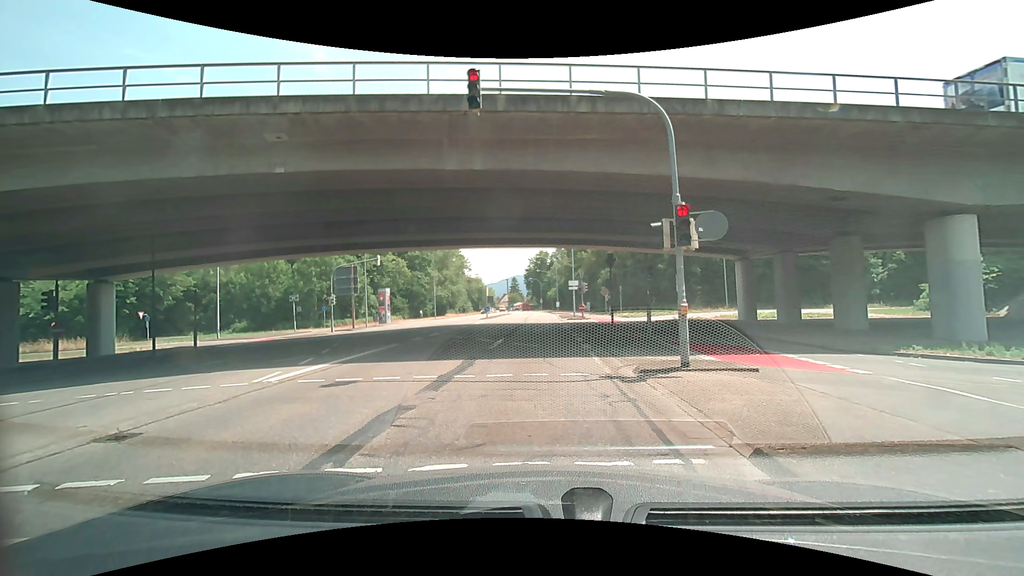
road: secondary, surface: asphalt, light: Day
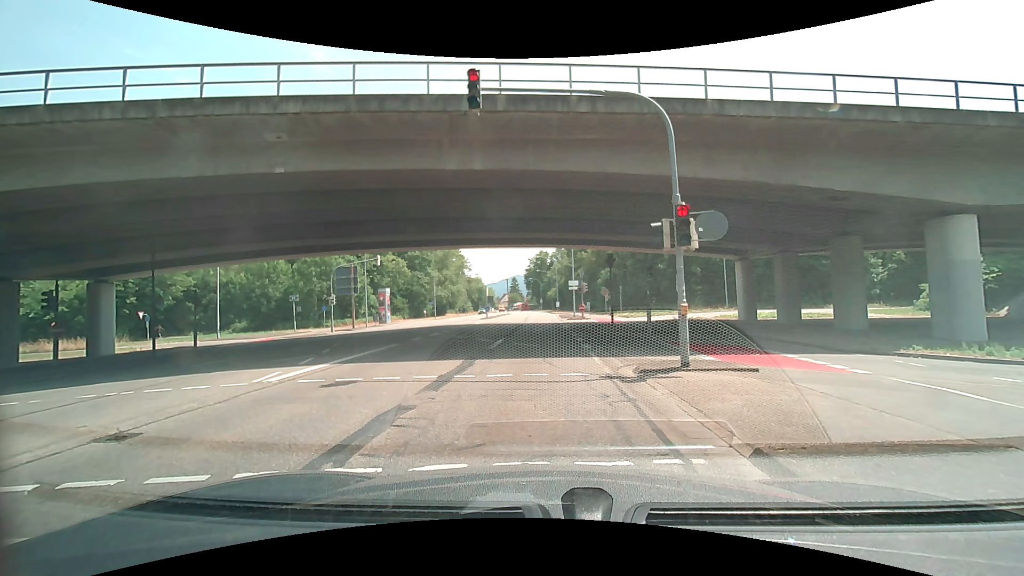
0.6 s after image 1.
(0.0, 0.0) m; 0°
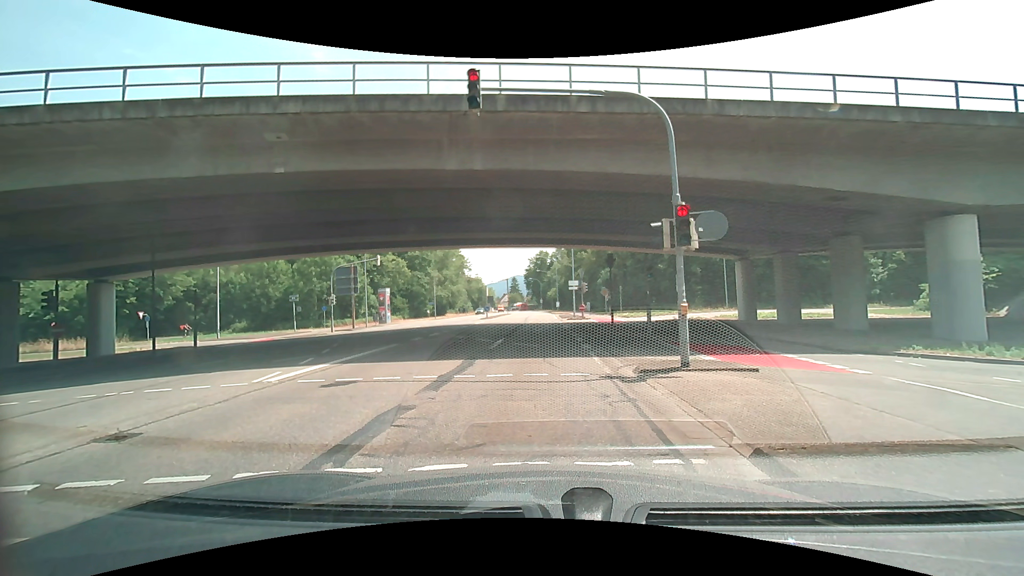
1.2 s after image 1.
(0.0, 0.0) m; 0°
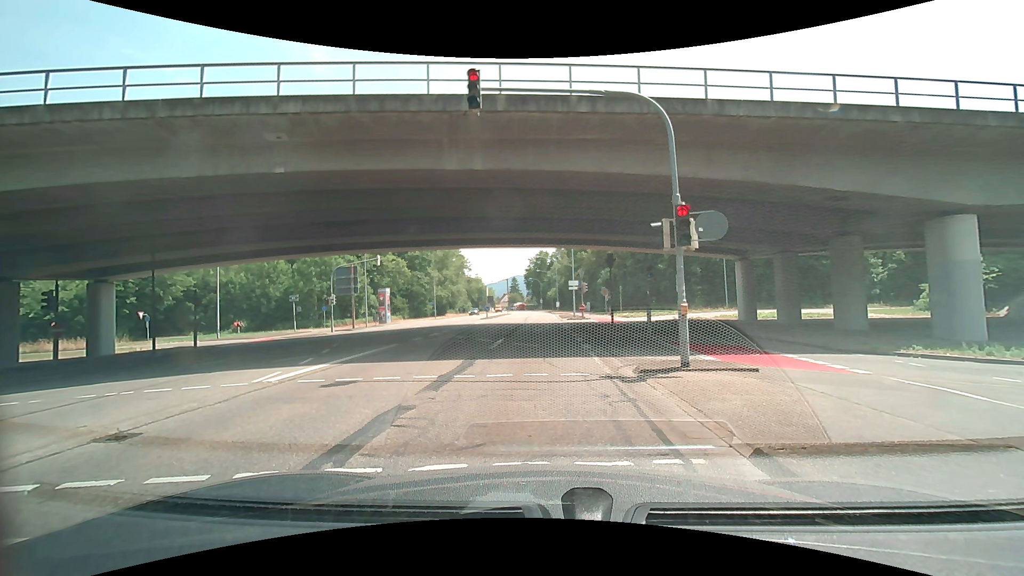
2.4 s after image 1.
(0.0, 0.0) m; 0°
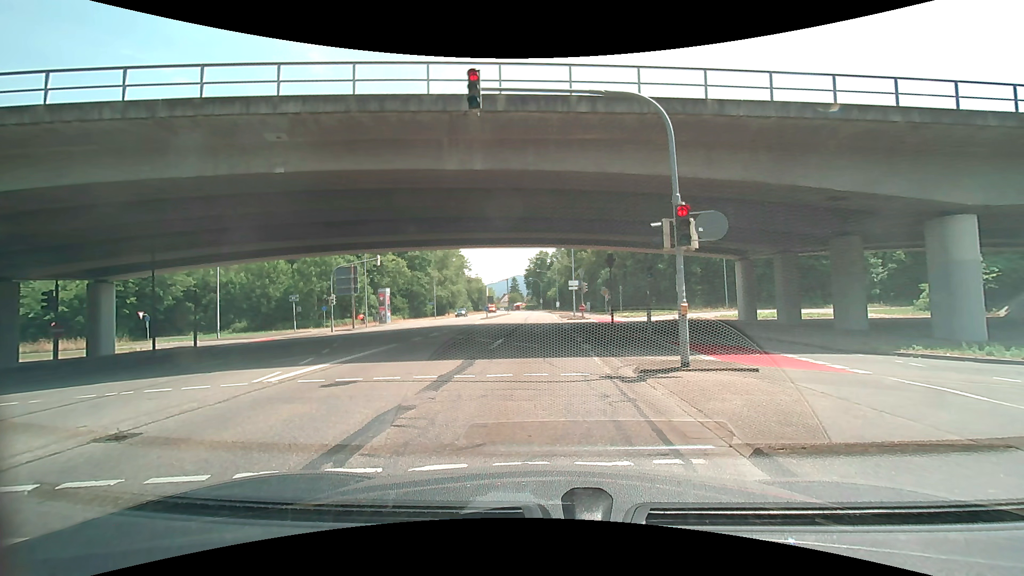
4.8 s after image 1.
(0.0, 0.0) m; 0°
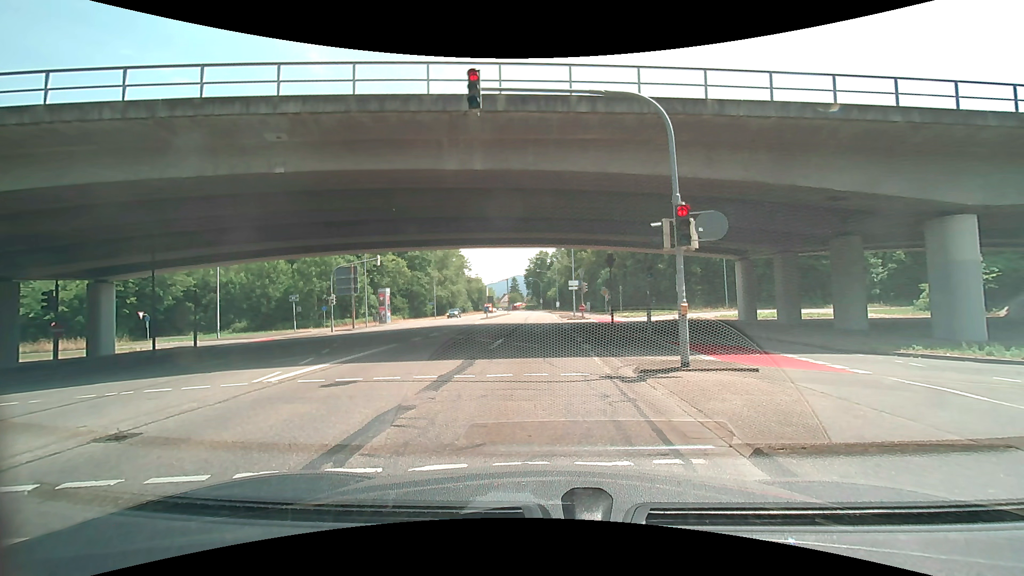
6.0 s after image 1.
(0.0, 0.0) m; 0°
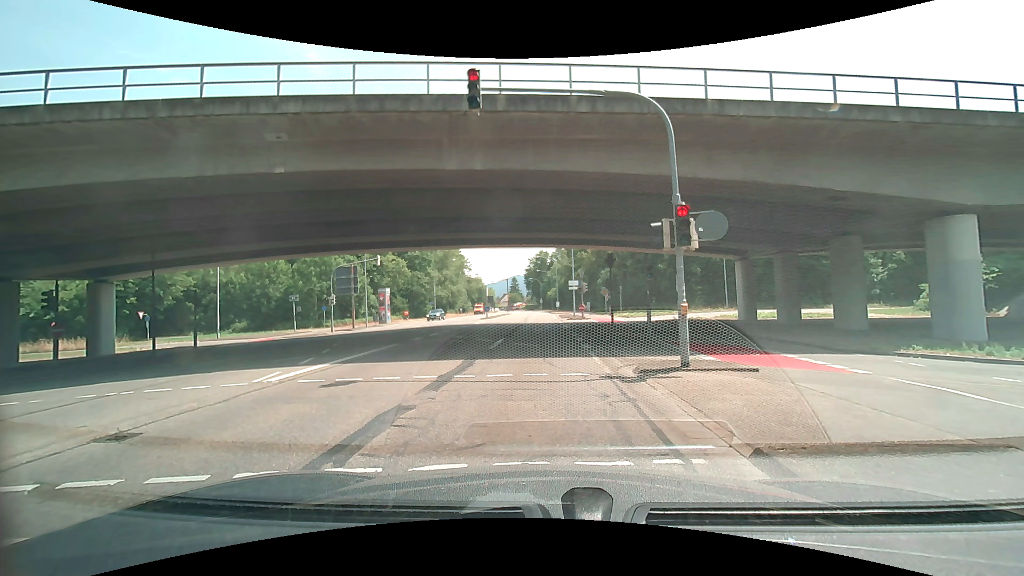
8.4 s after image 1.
(0.0, 0.0) m; 0°
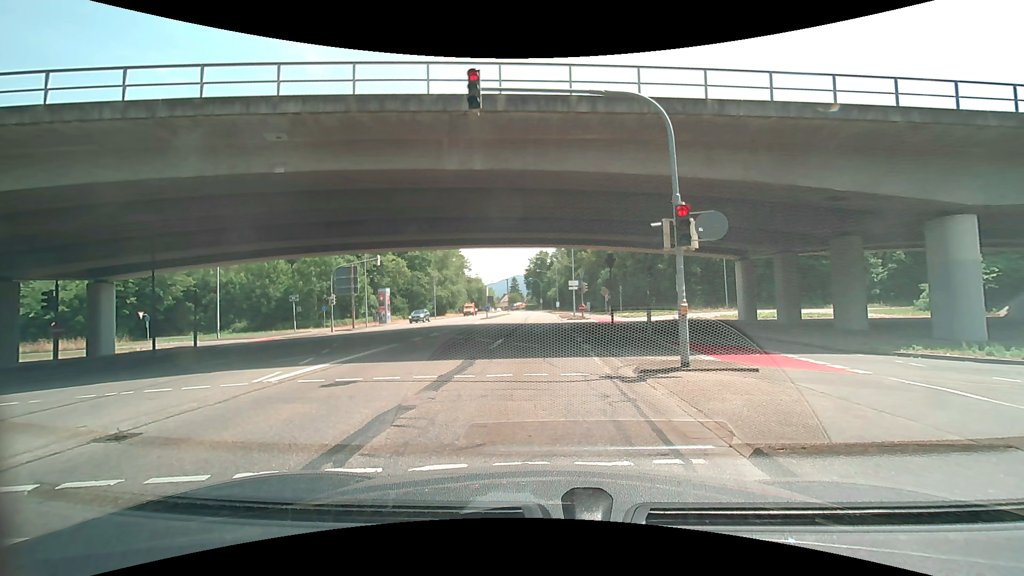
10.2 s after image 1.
(0.0, 0.0) m; 0°
(-1, +10) (-1, +20) (-2, +30) (-3, +40) (-4, +50) (-5, +60) (-6, +70) (-6, +80) (-7, +90) (-8, +100) m
